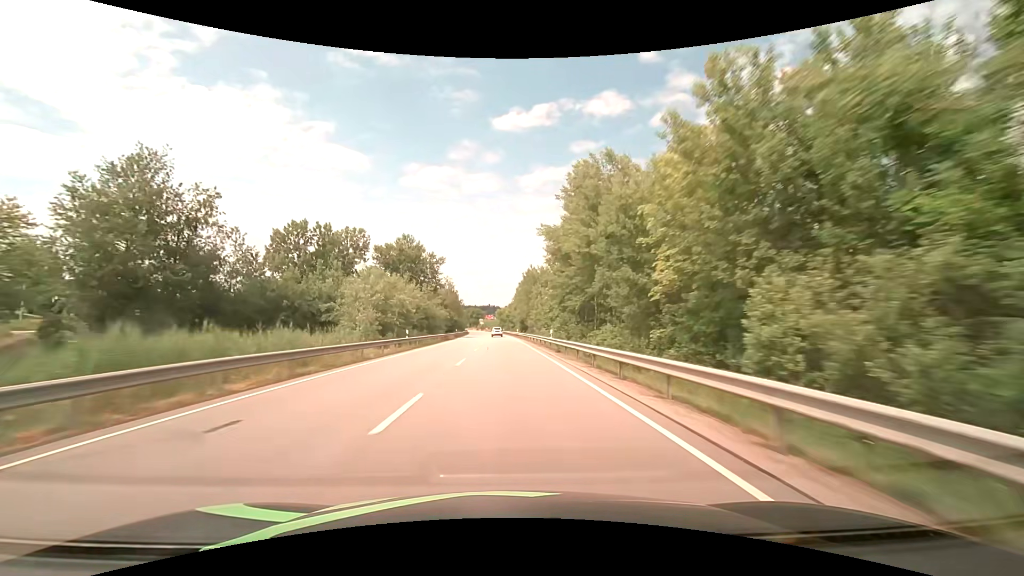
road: primary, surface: asphalt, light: Day
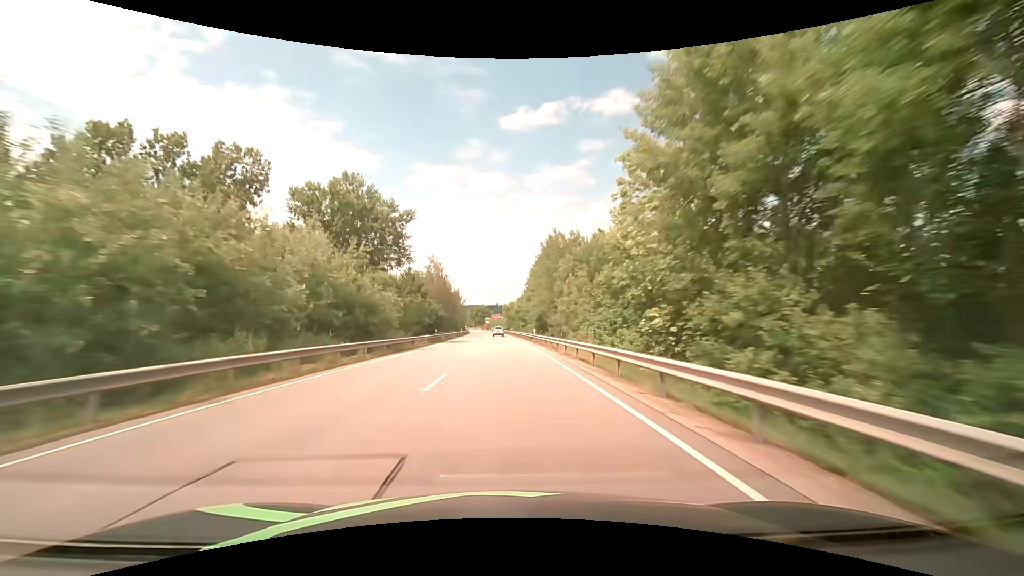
(-0.2, +31.7) m; -1°
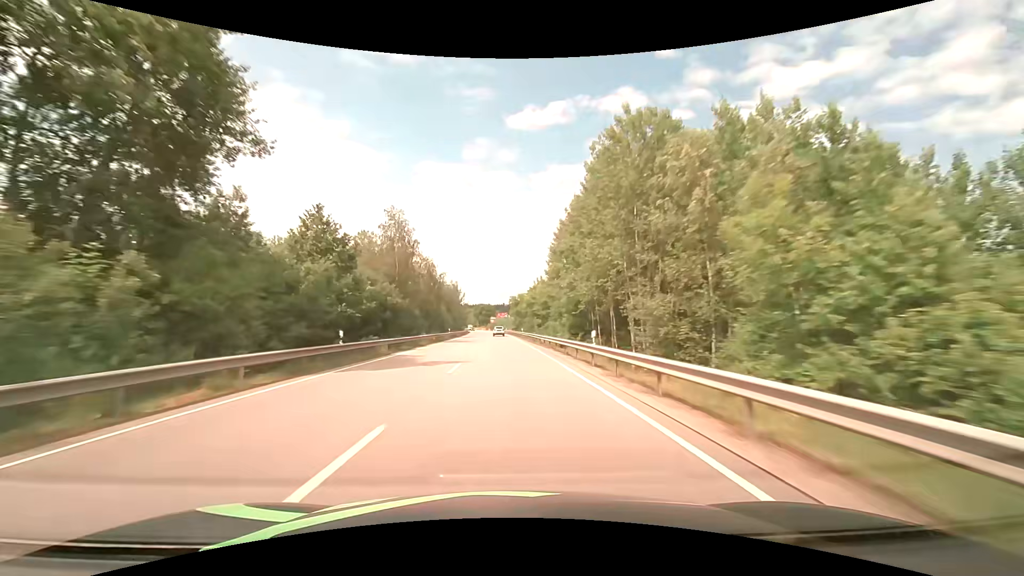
(-0.1, +31.7) m; 0°
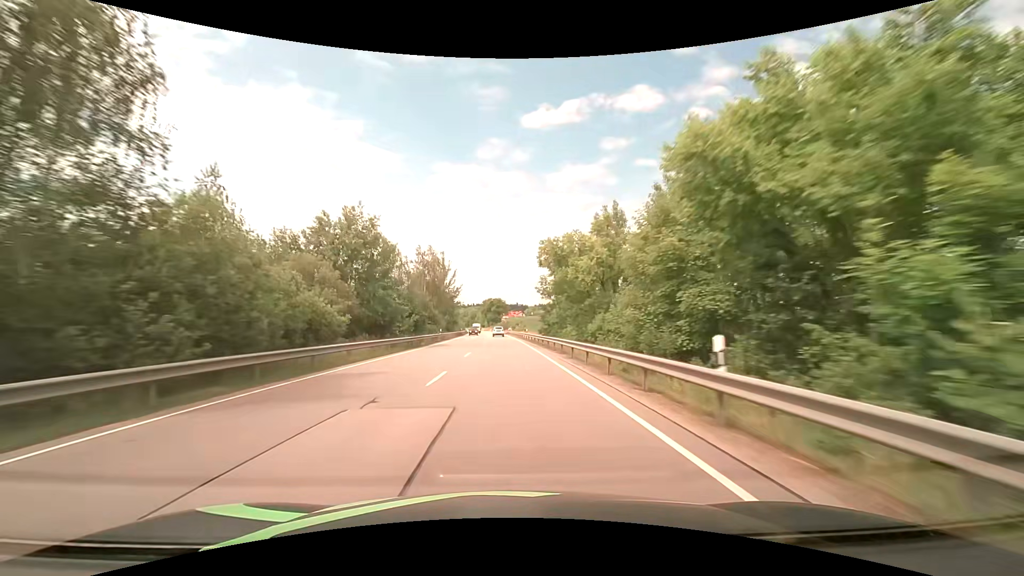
(-0.9, +63.4) m; -2°
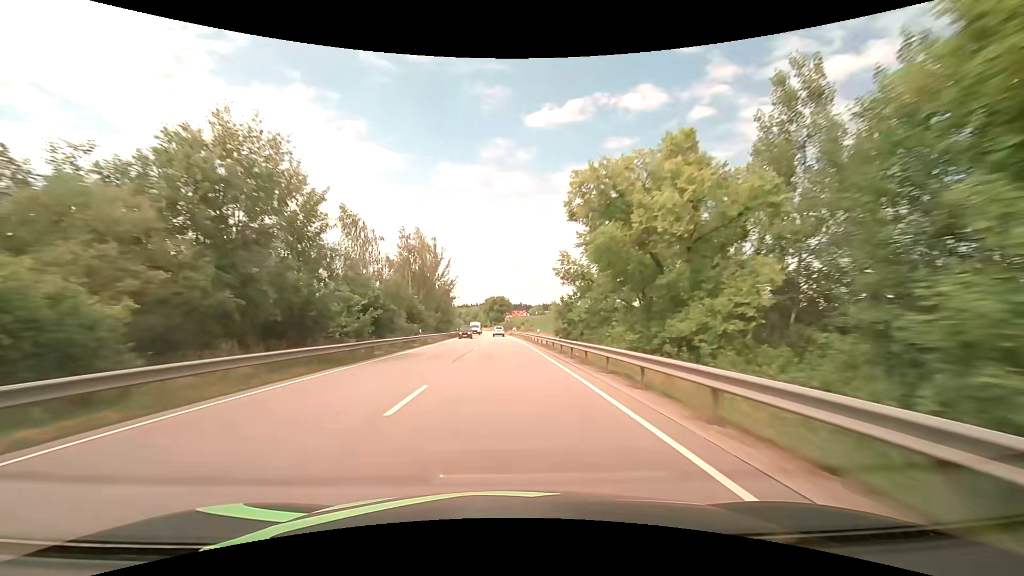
(-0.1, +15.8) m; 0°
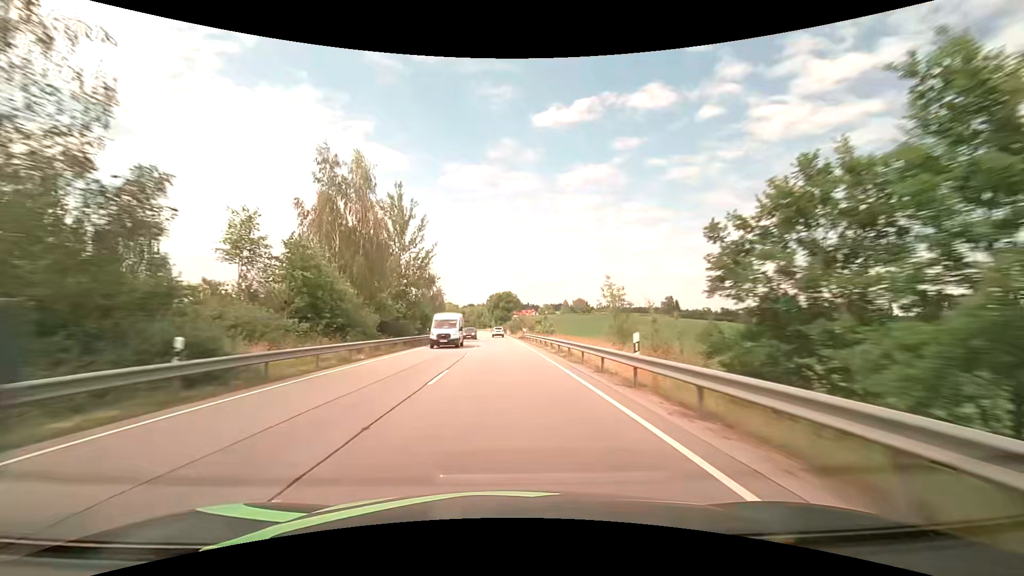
(-0.2, +31.6) m; -1°
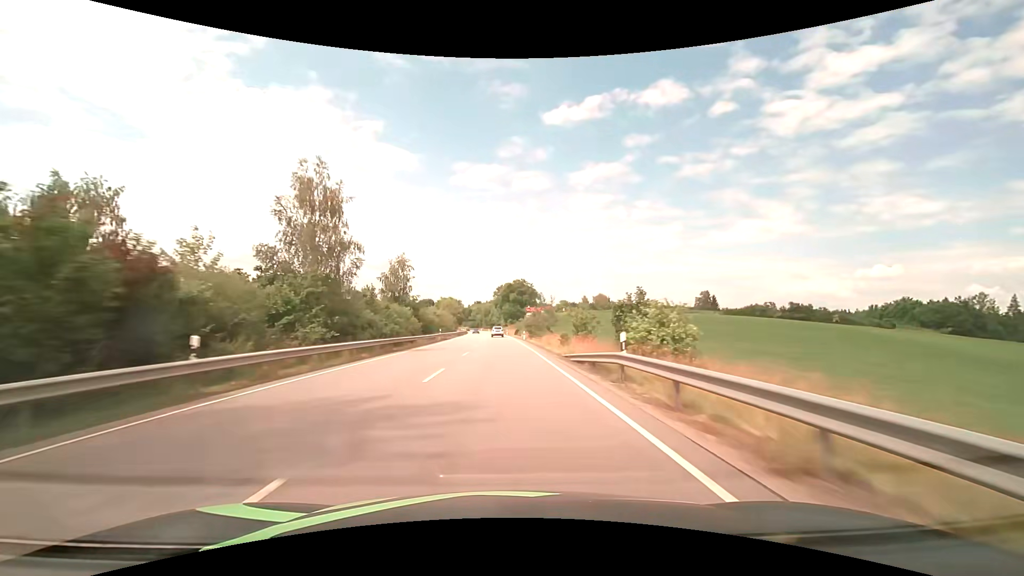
(-0.6, +47.4) m; -1°
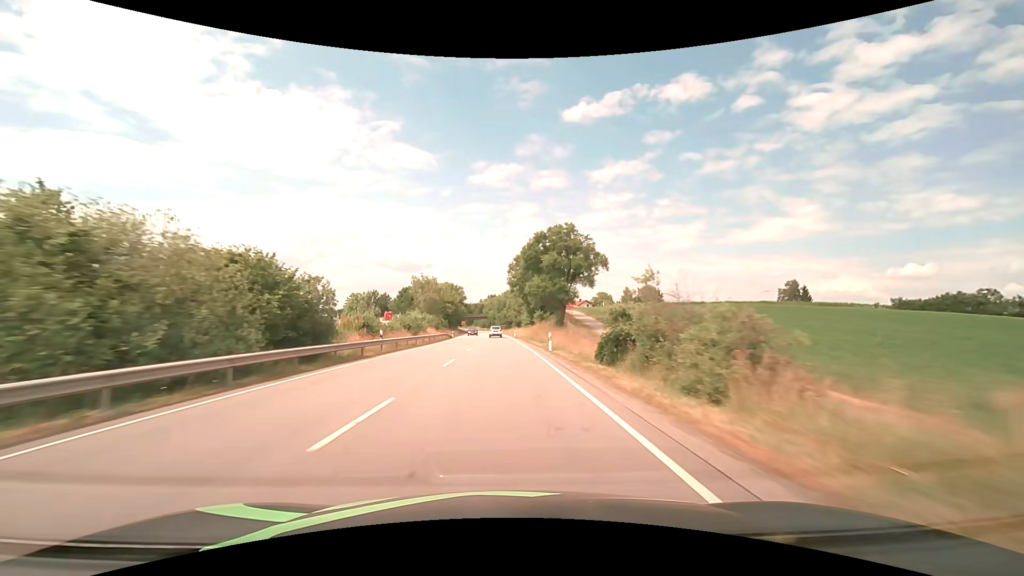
(-1.4, +78.9) m; -2°
(0, +10) (0, +20) (0, +30) (0, +40) (-1, +50) (-1, +60) (-1, +70) (-2, +80) (-2, +90) (-3, +100) m
